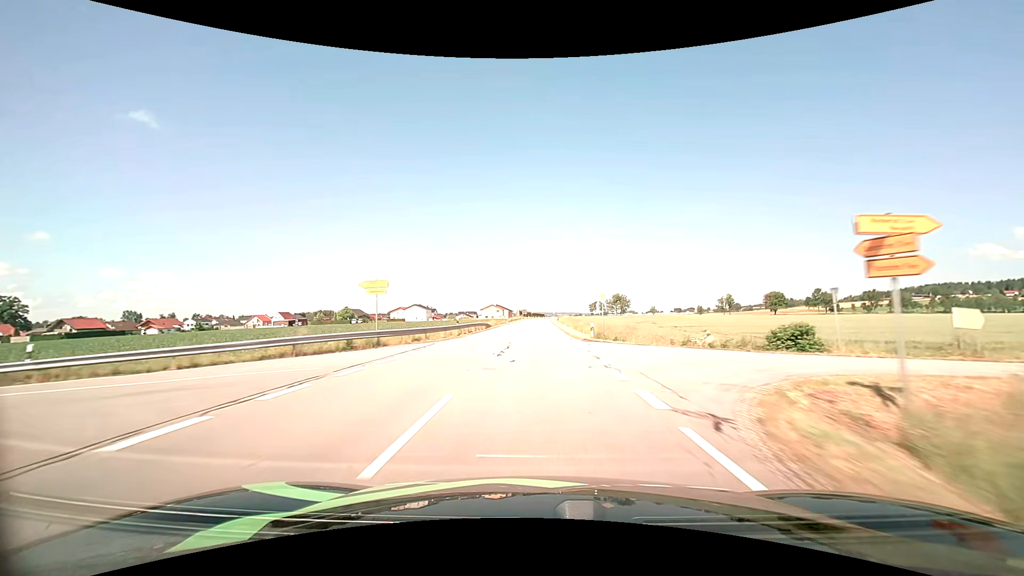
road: tertiary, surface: asphalt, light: Day
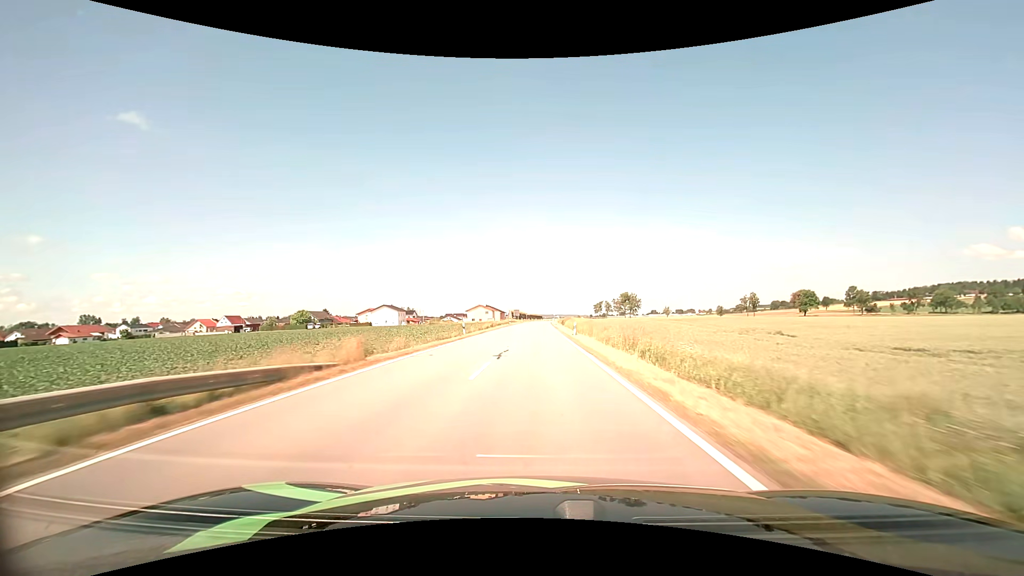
(+0.2, +43.4) m; 0°
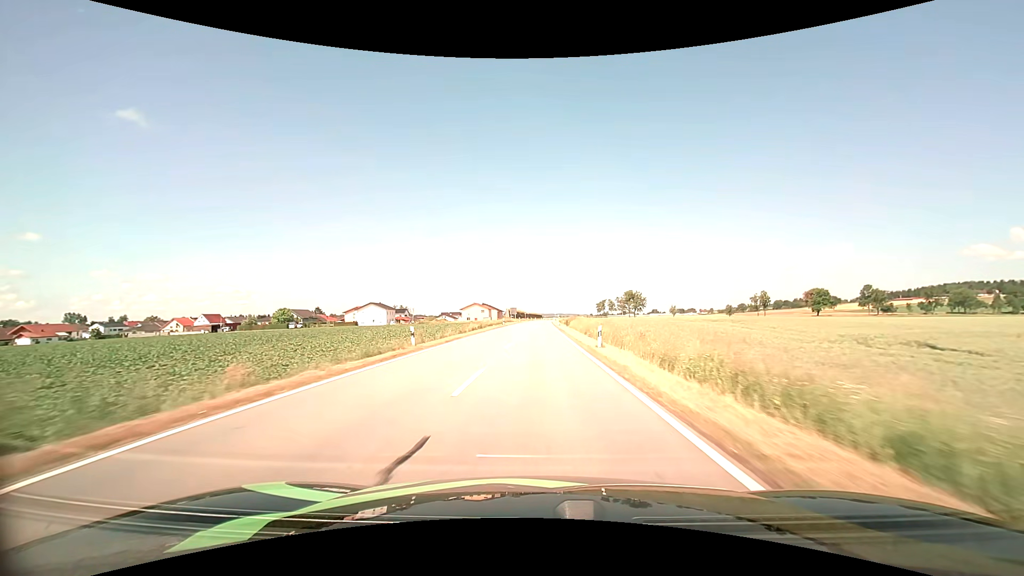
(0.0, +14.7) m; 0°
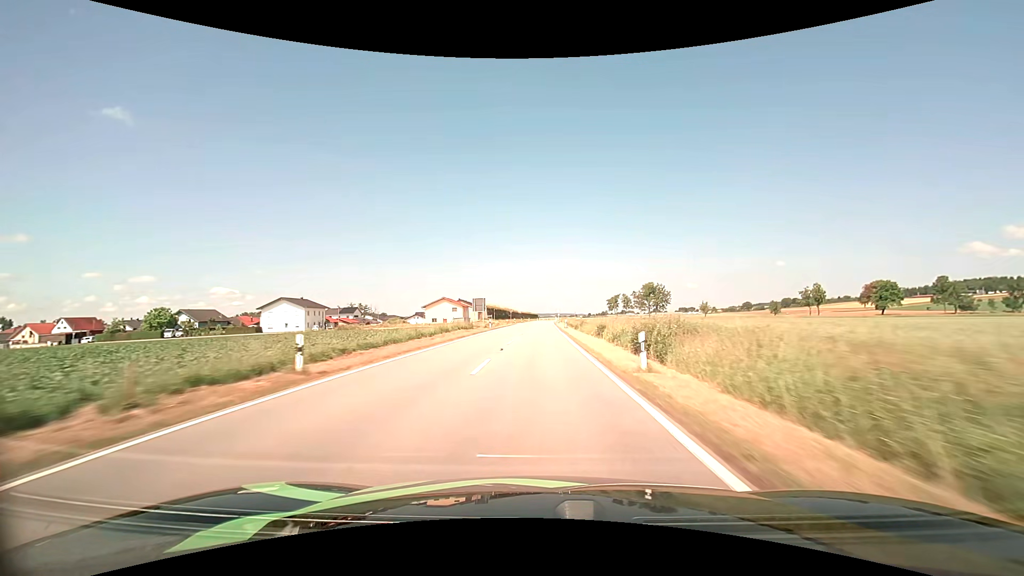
(+0.4, +59.5) m; +1°
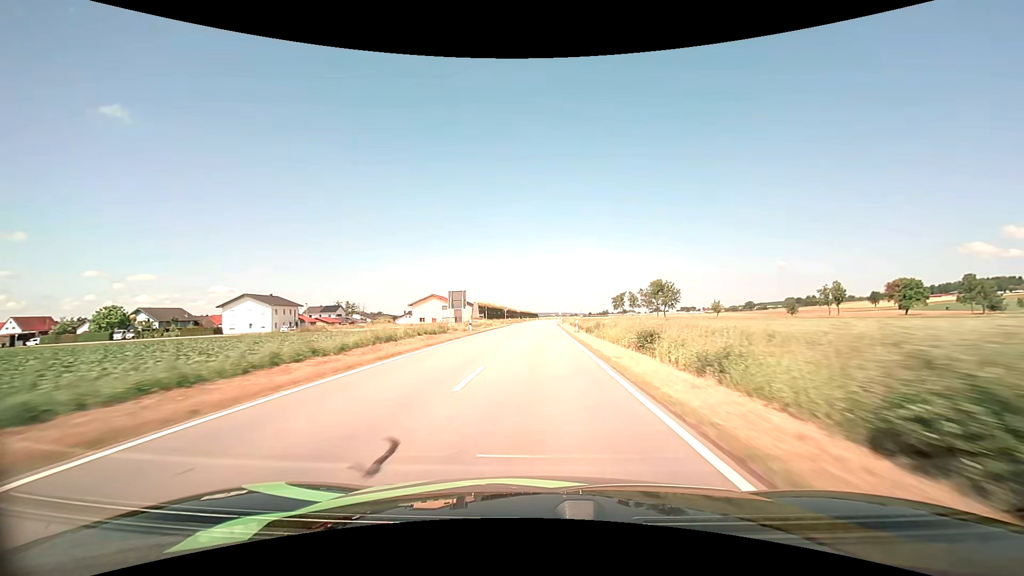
(0.0, +15.0) m; 0°
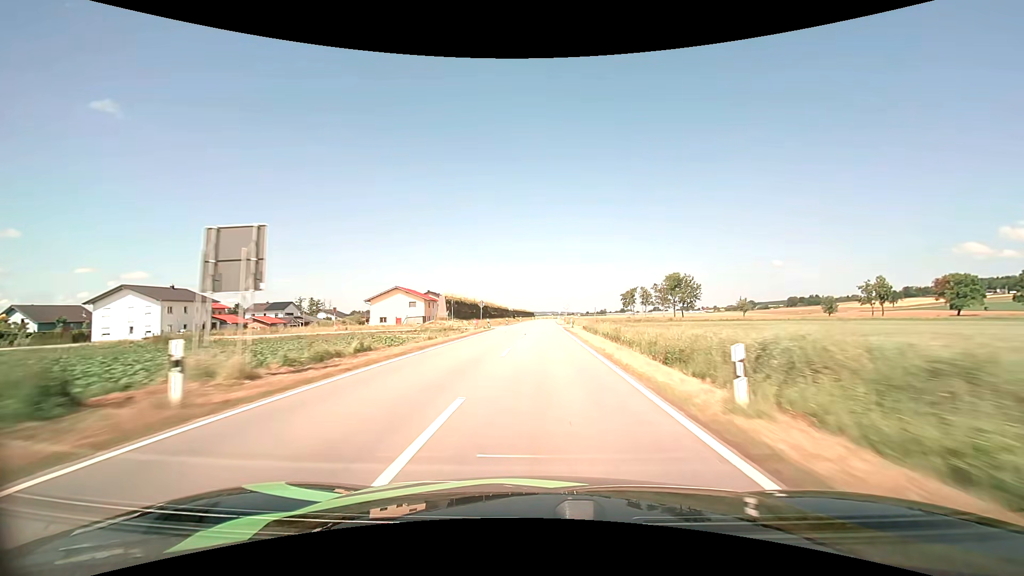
(0.0, +30.0) m; 0°
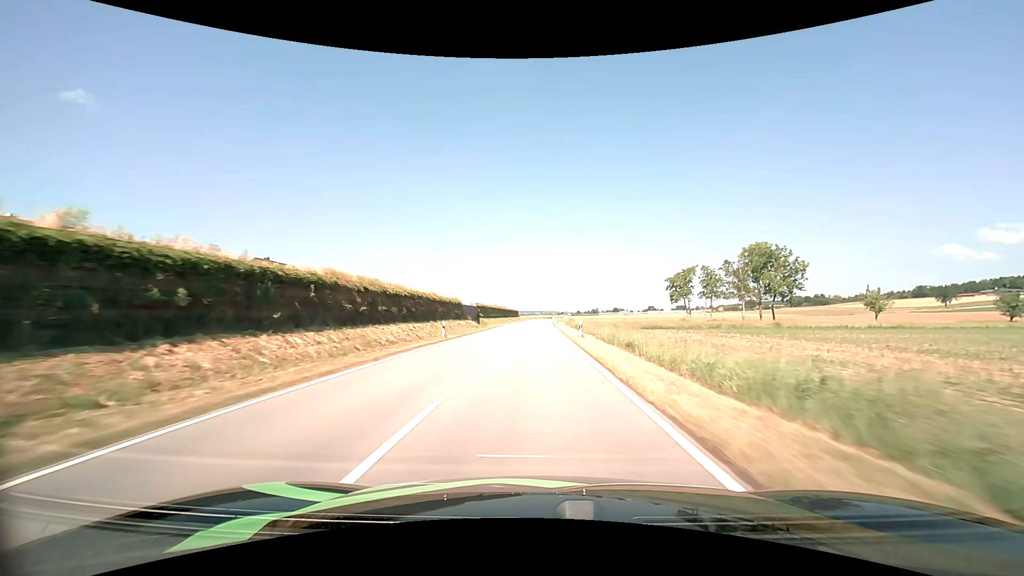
(+1.1, +74.6) m; +1°
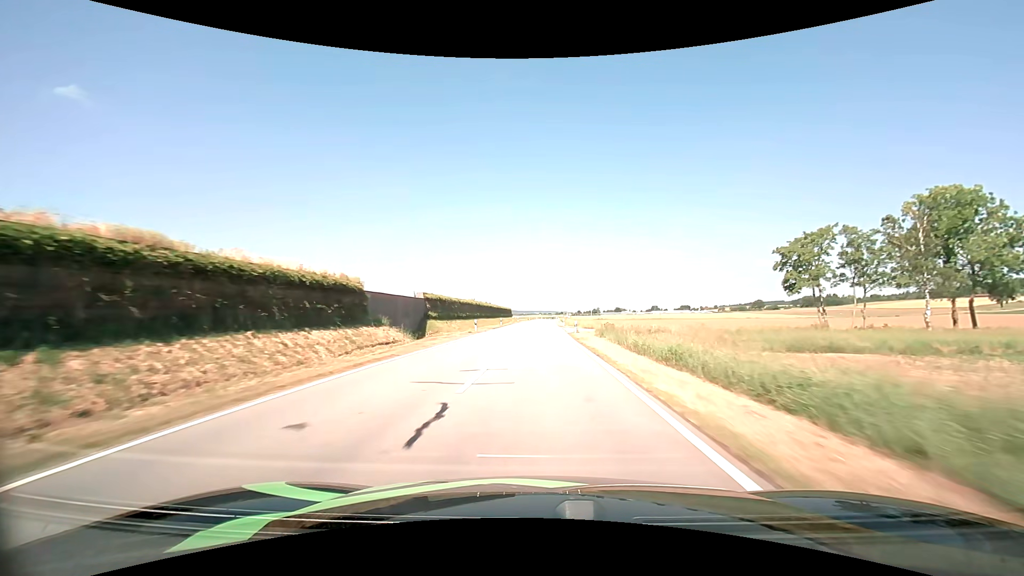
(0.0, +44.9) m; 0°
(0, +10) (0, +20) (0, +30) (0, +40) (0, +50) (0, +60) (+1, +70) (+1, +80) (+1, +90) (+1, +100) m
